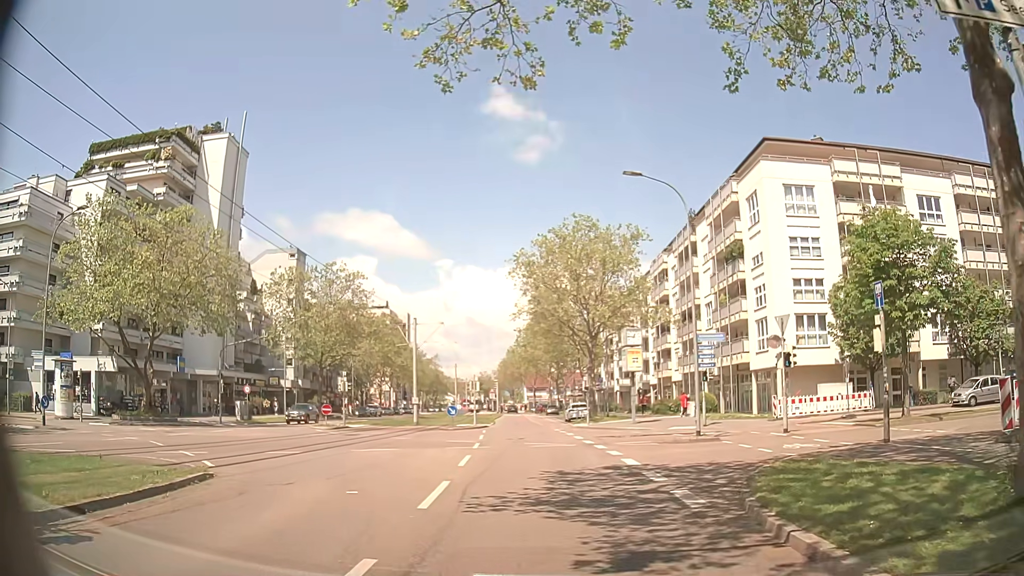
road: tertiary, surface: asphalt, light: Day
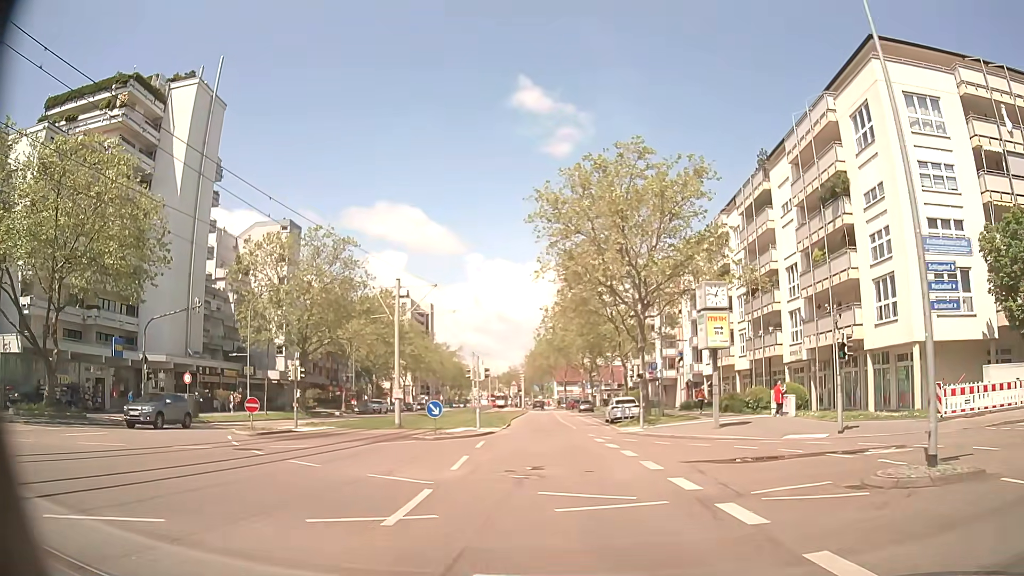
(-0.5, +14.0) m; -4°
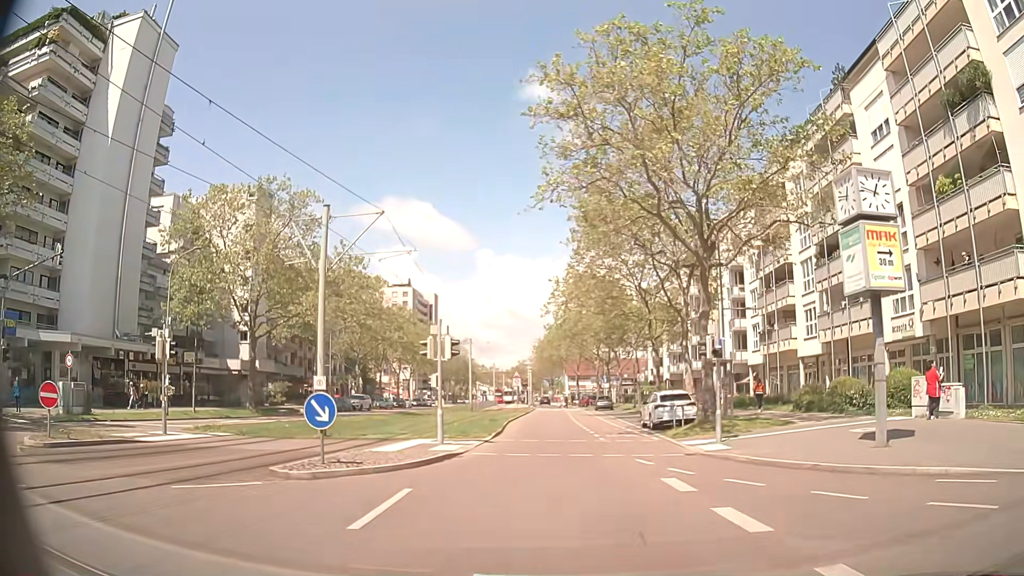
(-0.1, +12.7) m; -1°
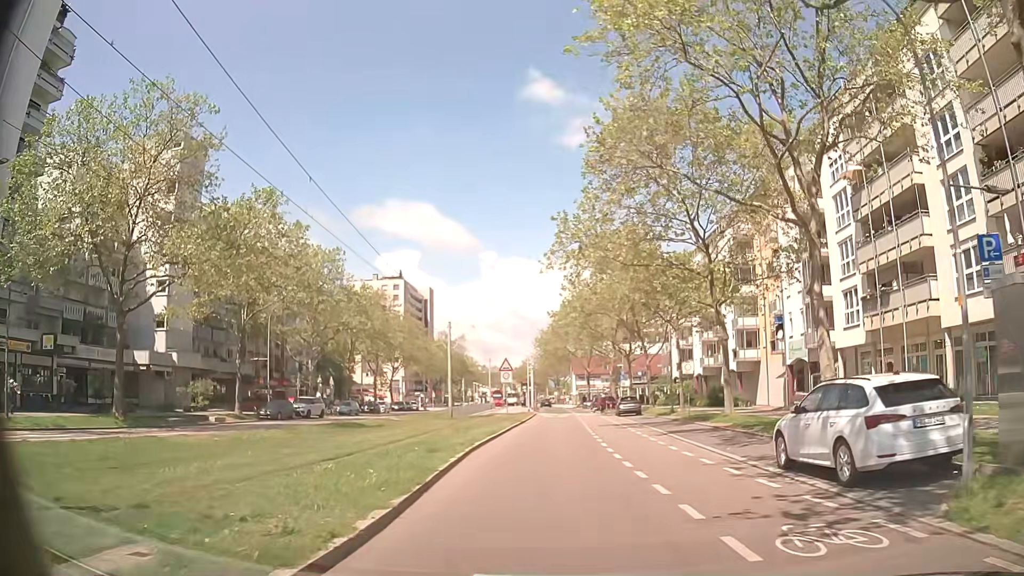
(-0.1, +17.2) m; 0°
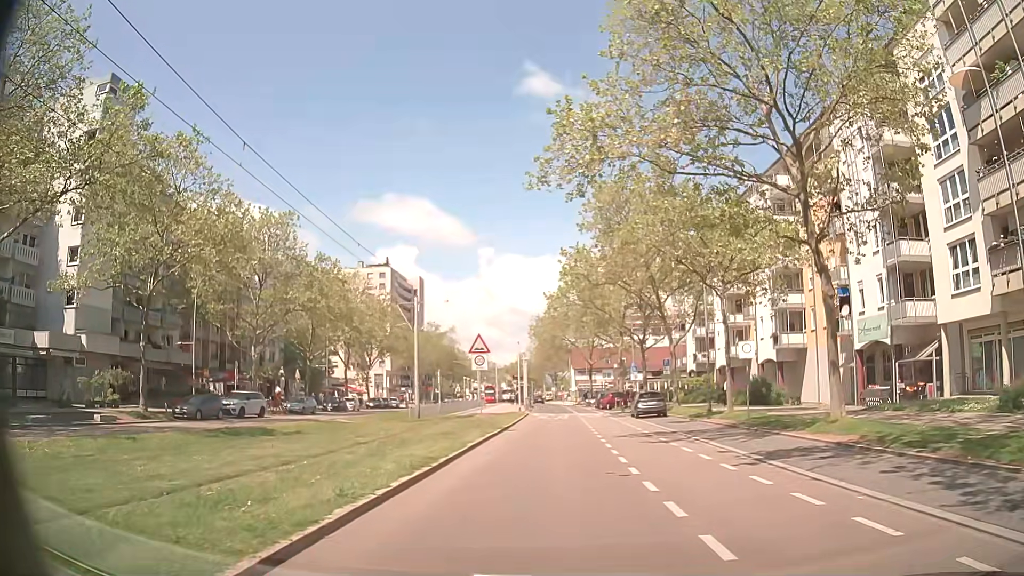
(-0.1, +11.8) m; 0°
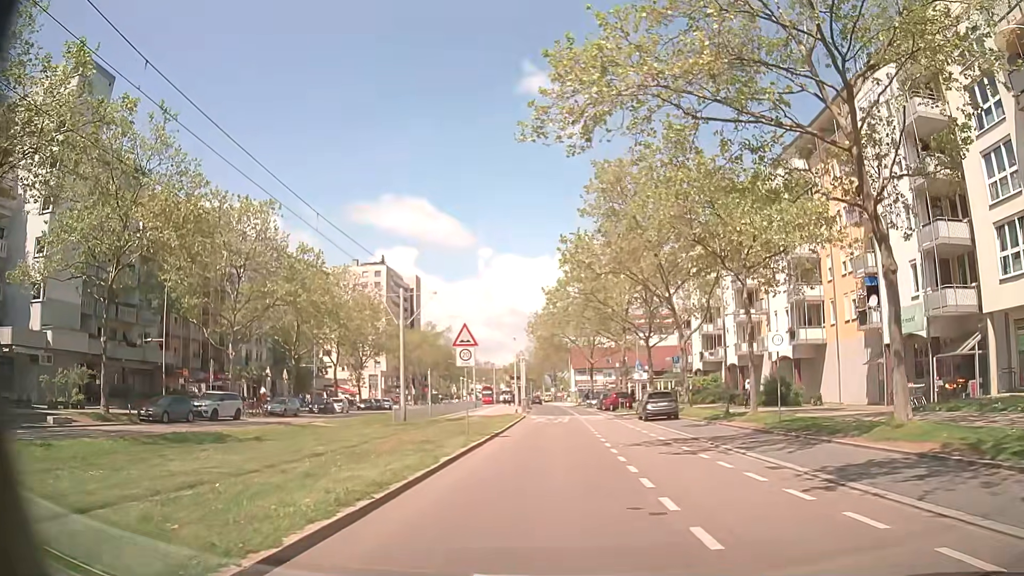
(0.0, +3.7) m; 0°
